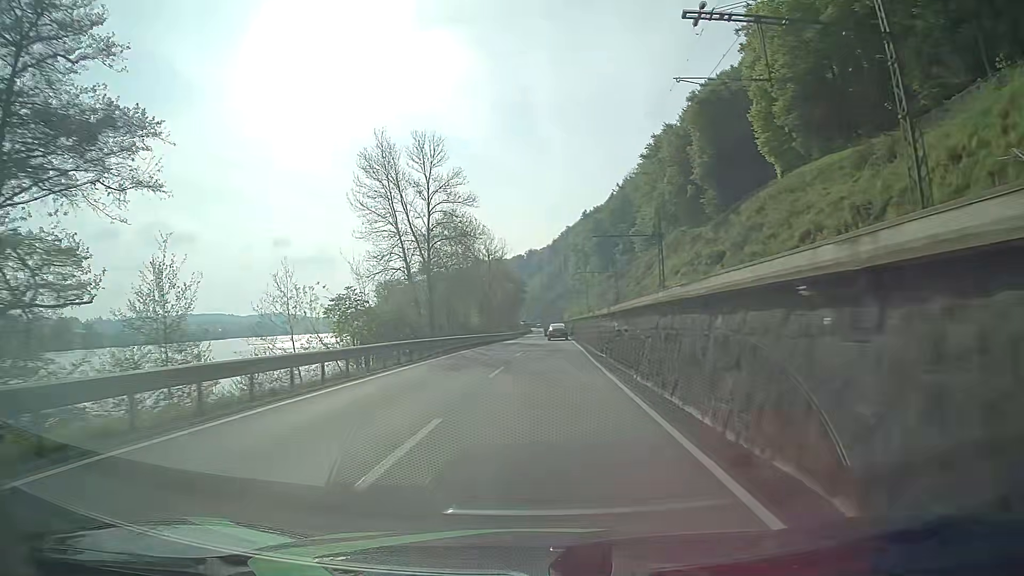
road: primary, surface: asphalt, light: Day
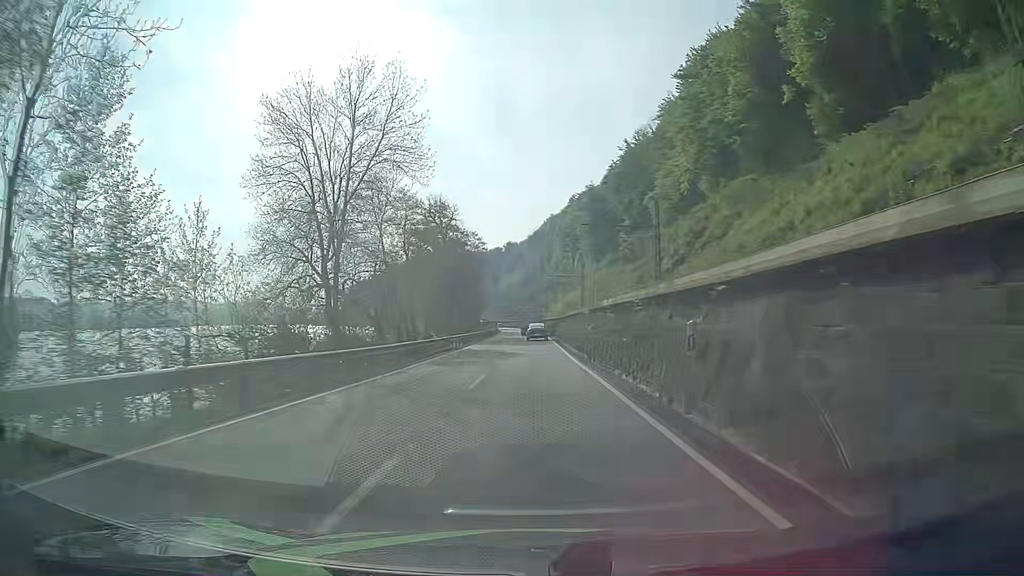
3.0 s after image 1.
(+2.2, +62.4) m; +2°
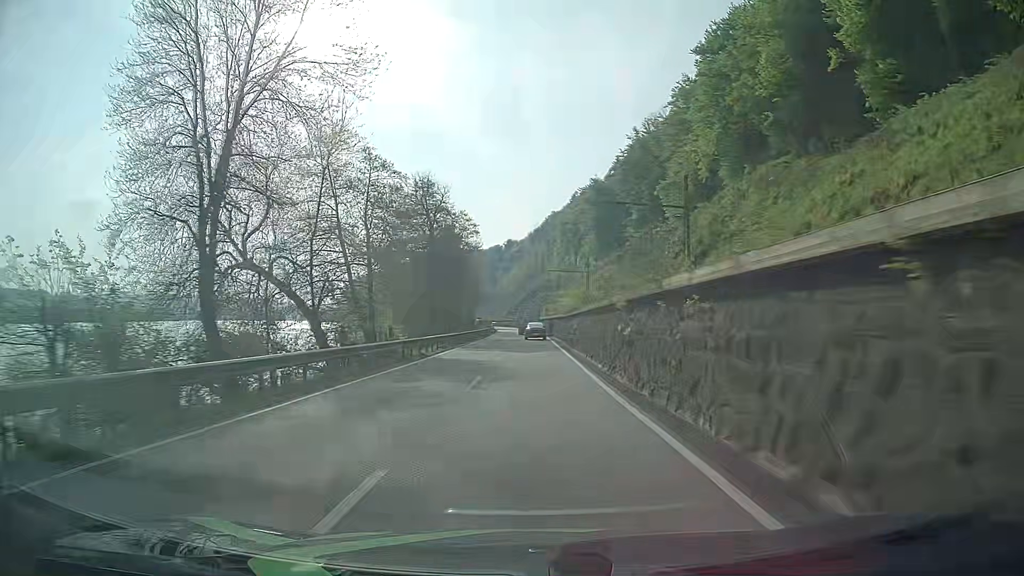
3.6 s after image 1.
(0.0, +12.5) m; 0°
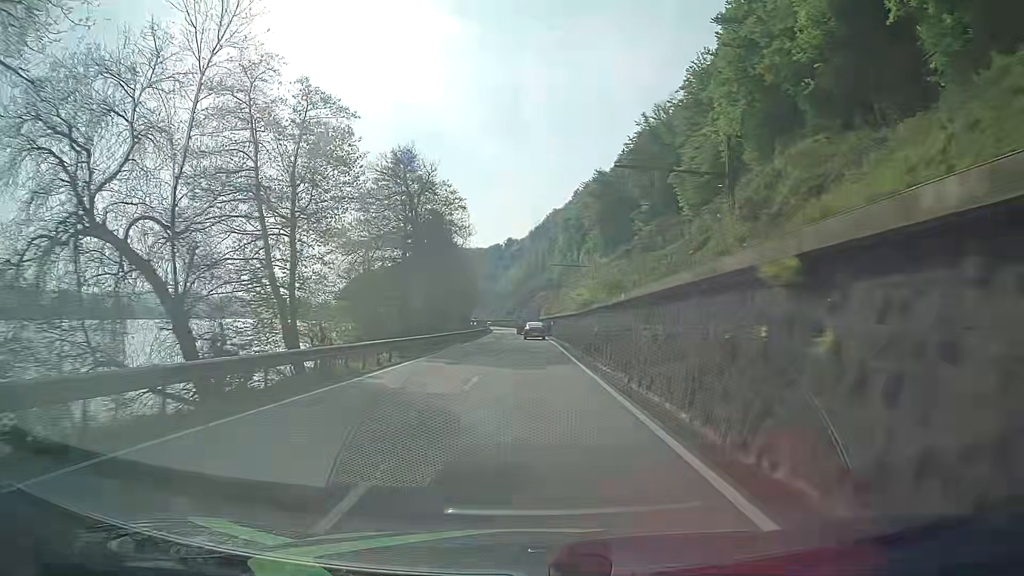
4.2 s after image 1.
(0.0, +12.5) m; 0°
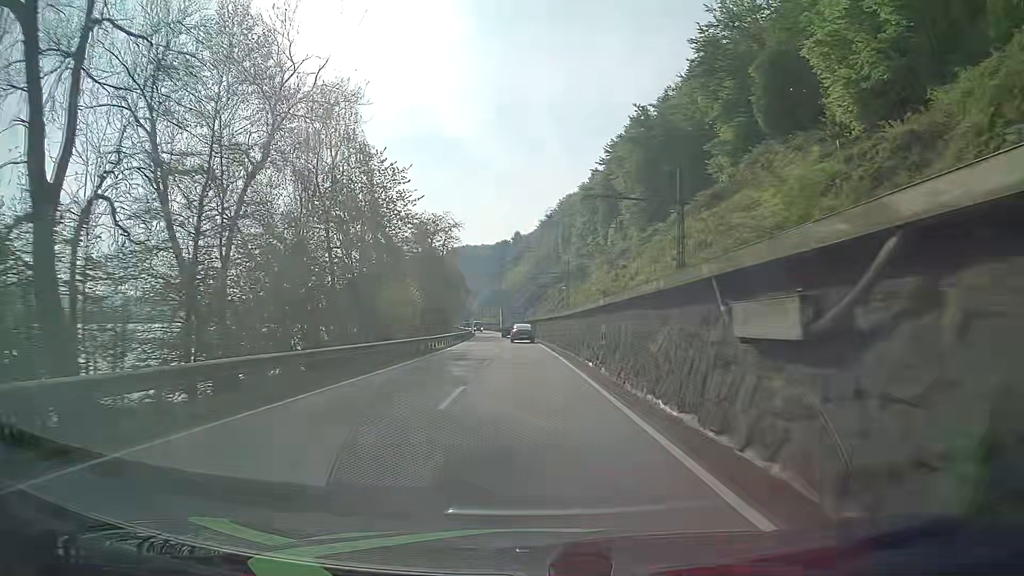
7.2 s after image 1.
(-0.3, +62.5) m; -1°
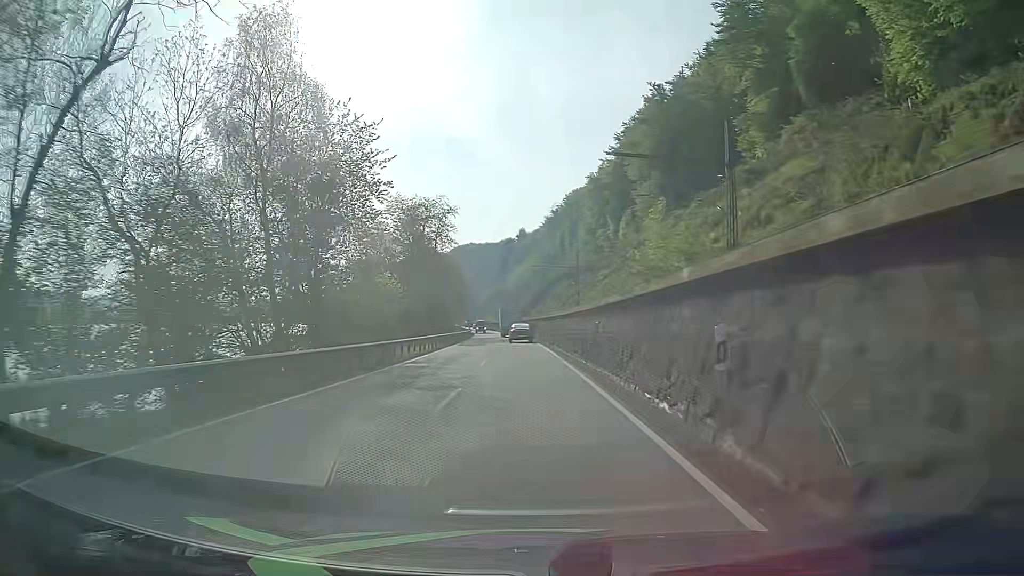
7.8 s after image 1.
(0.0, +12.5) m; 0°
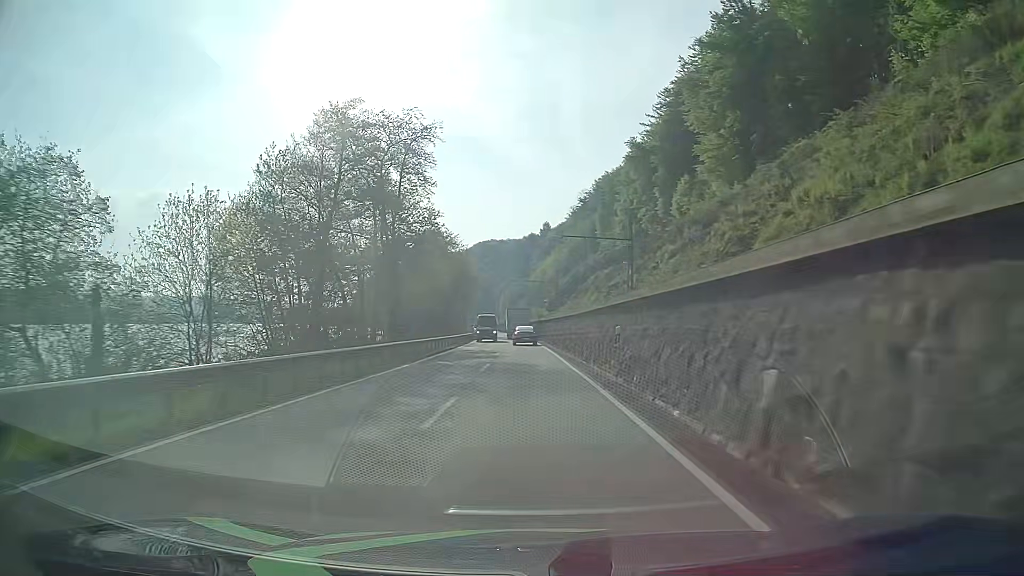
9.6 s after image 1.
(-0.8, +37.4) m; -2°
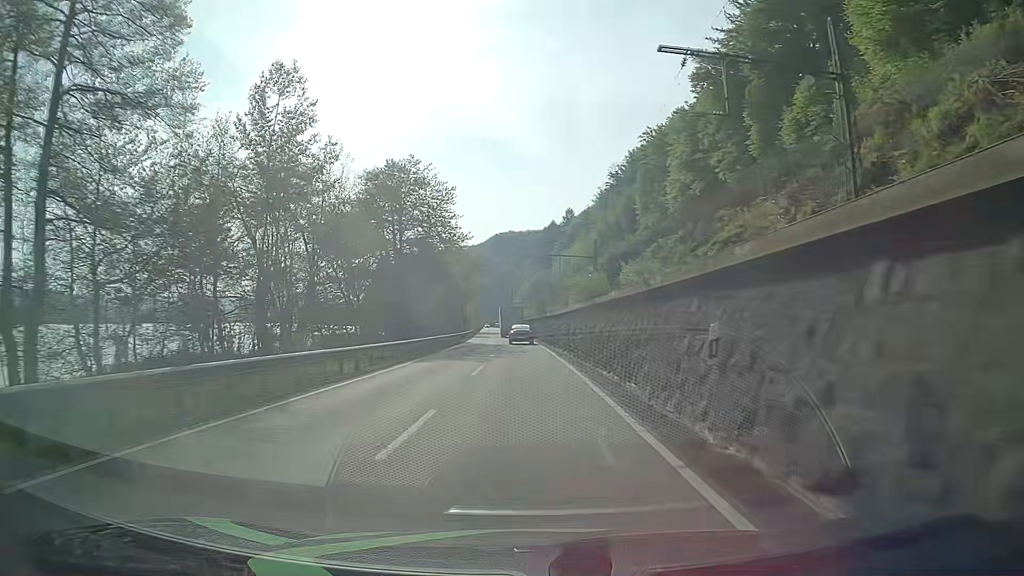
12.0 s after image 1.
(-0.8, +50.0) m; -2°
(0, +10) (0, +20) (0, +30) (0, +40) (-1, +50) (-1, +60) (-2, +70) (-2, +80) (-3, +90) (-3, +100) m
